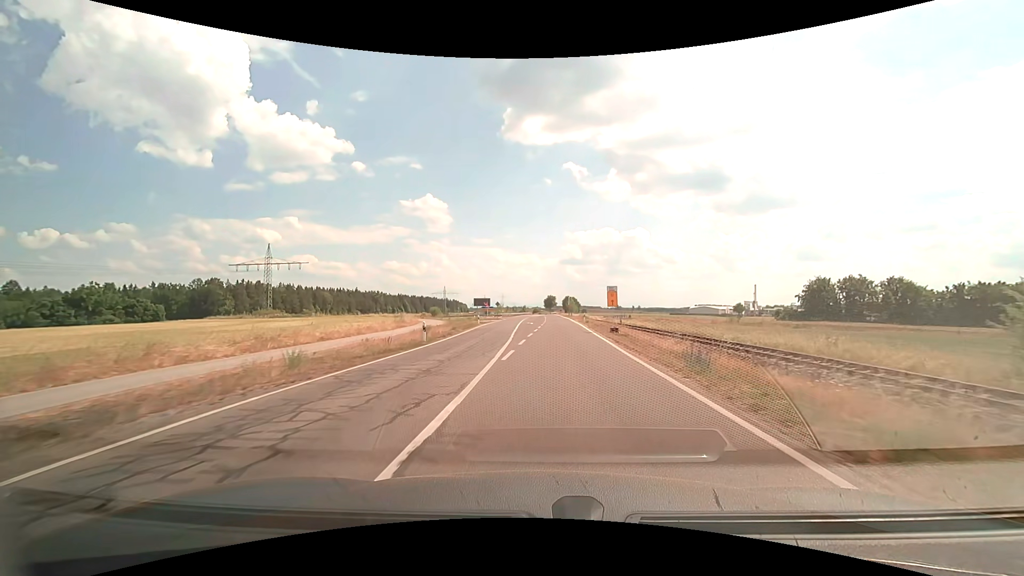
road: secondary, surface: asphalt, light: Day
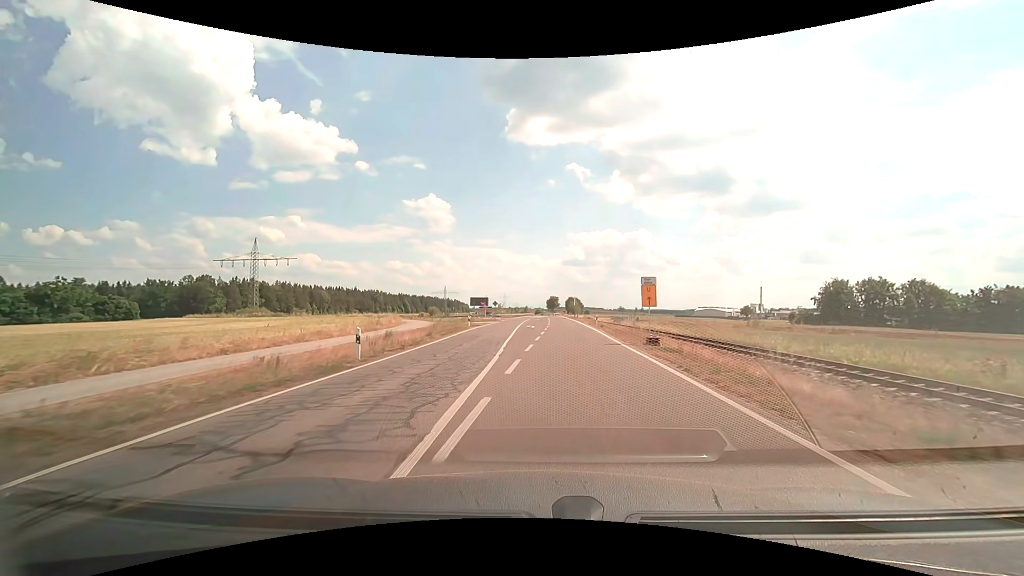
(0.0, +9.2) m; 0°
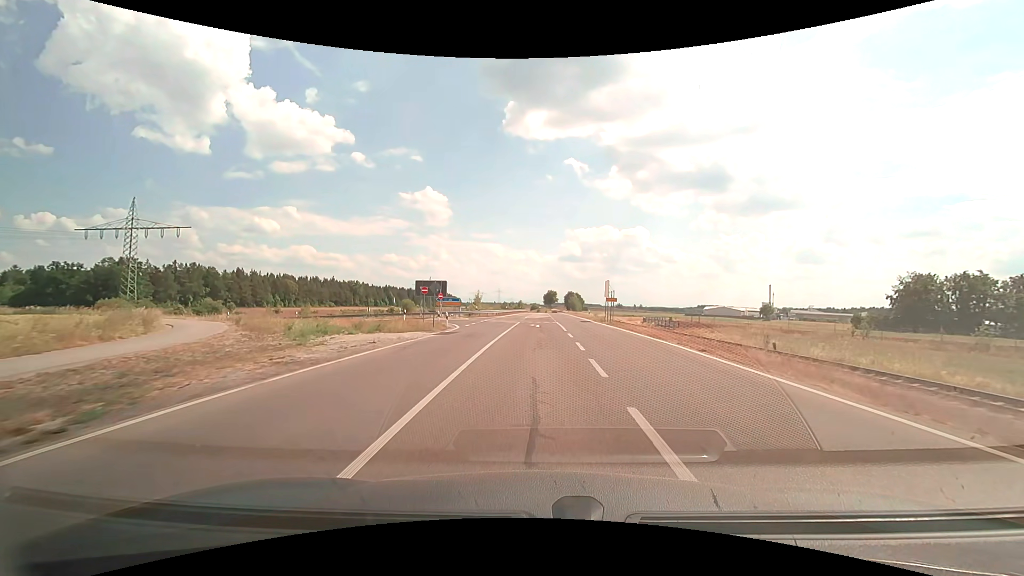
(-0.1, +42.7) m; +1°
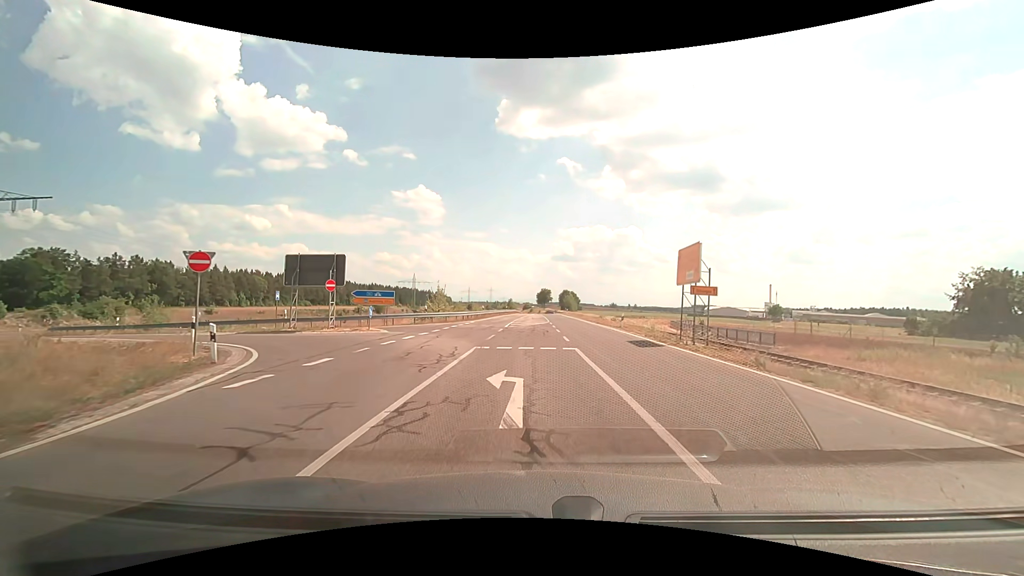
(+0.2, +26.6) m; +1°
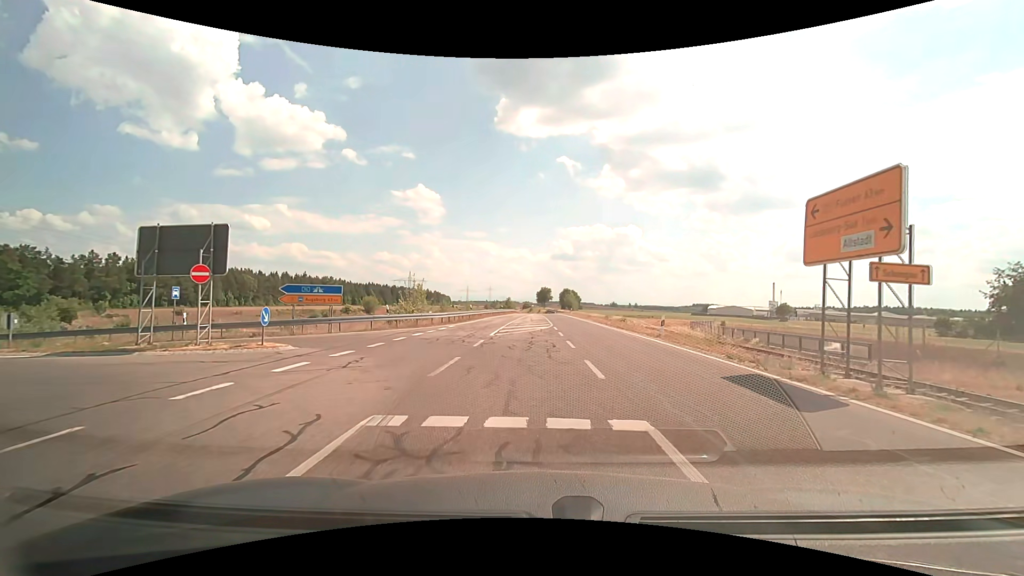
(0.0, +10.0) m; 0°
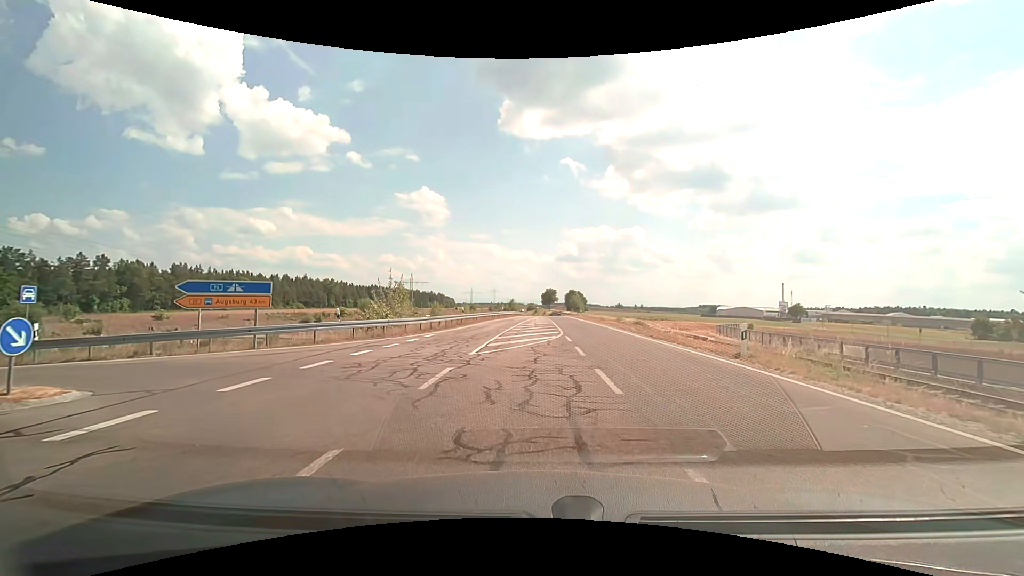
(0.0, +7.8) m; 0°
(-2, +10) (-11, +14) (-21, +15) (-31, +16) (-40, +20) (-48, +26) (-55, +34) (-60, +42) (-64, +51) (-67, +61) m
